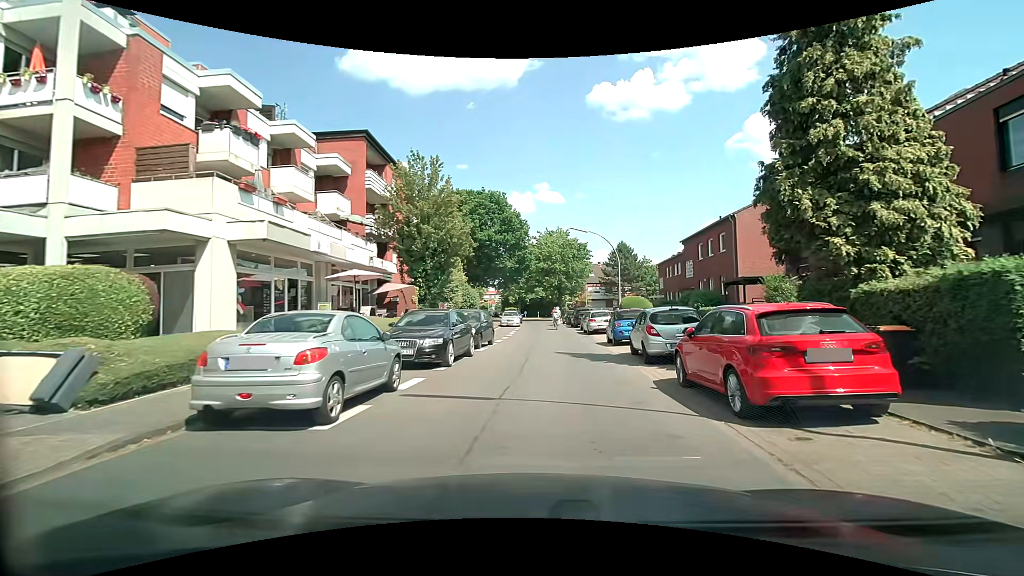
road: residential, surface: asphalt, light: Day
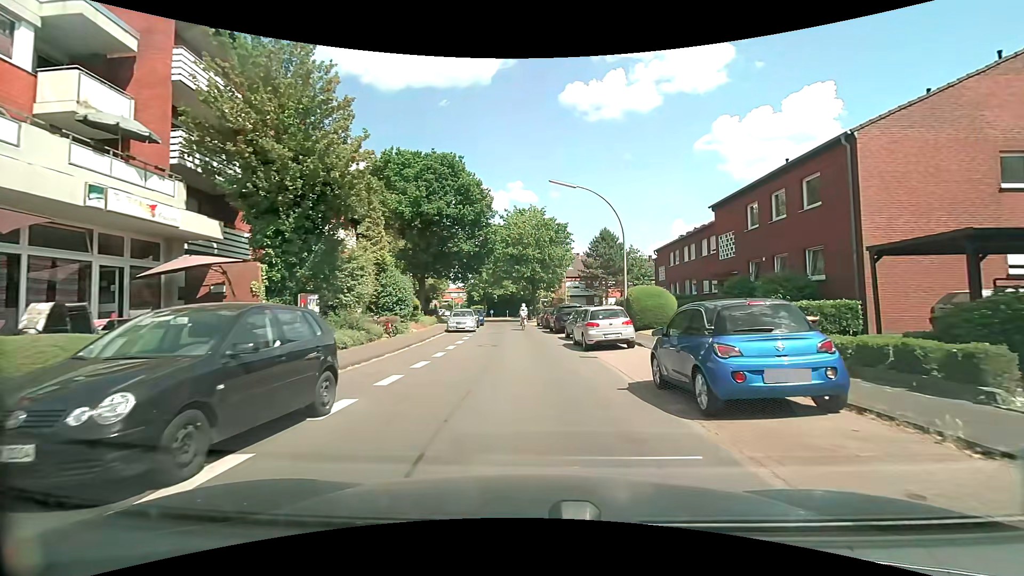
(+0.4, +14.2) m; +2°
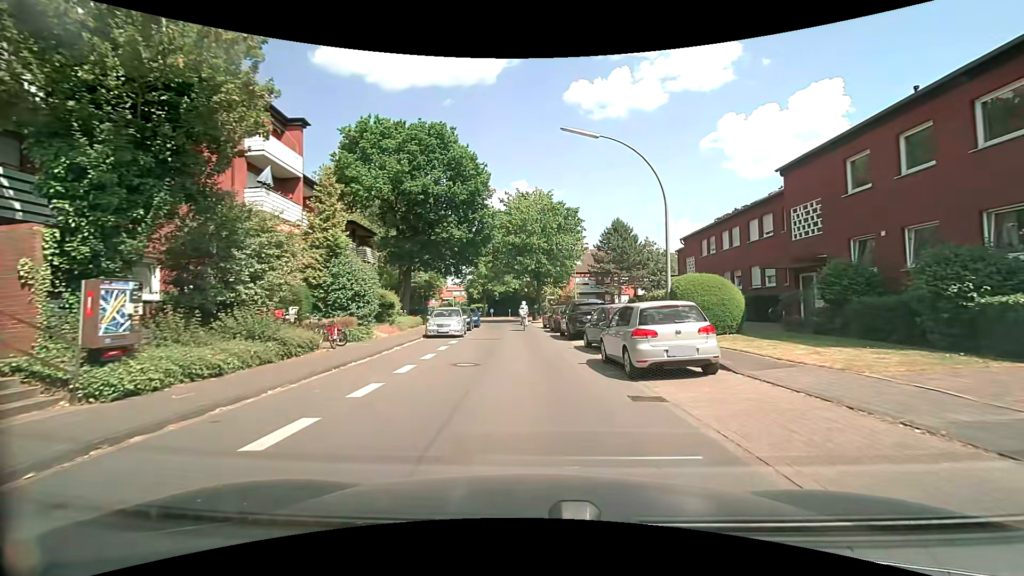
(0.0, +7.3) m; 0°
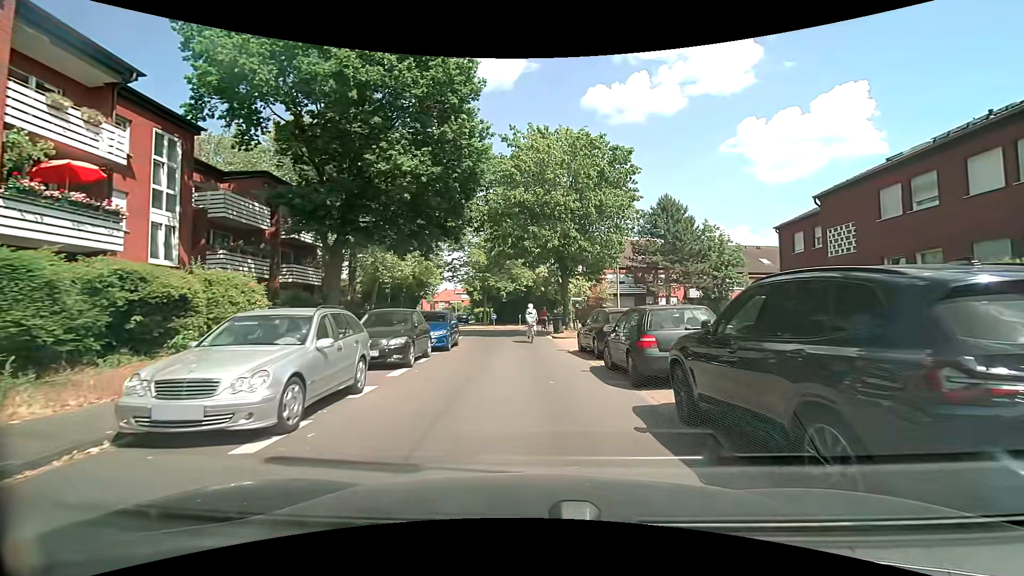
(-0.4, +17.8) m; -3°
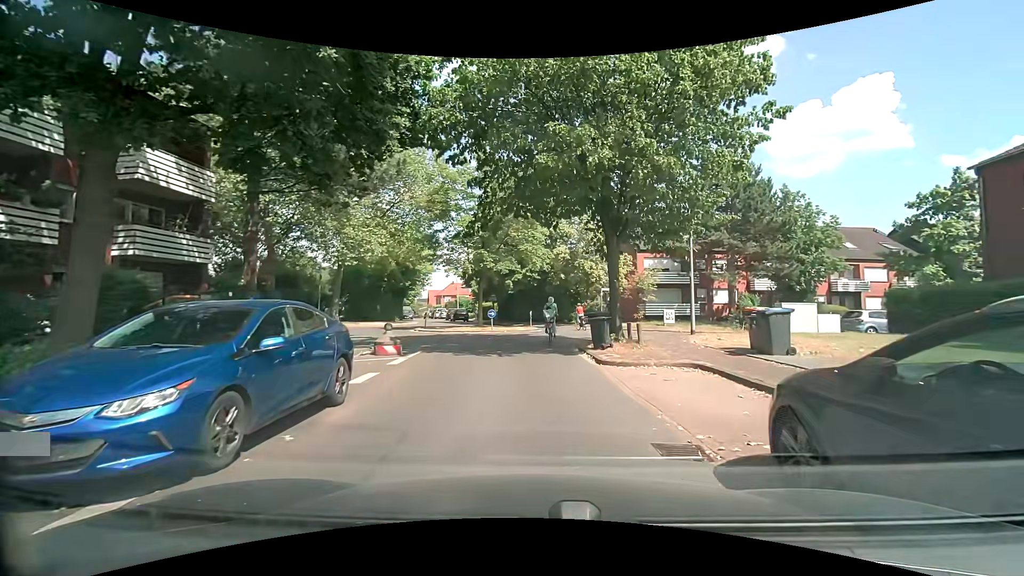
(+0.1, +13.3) m; 0°
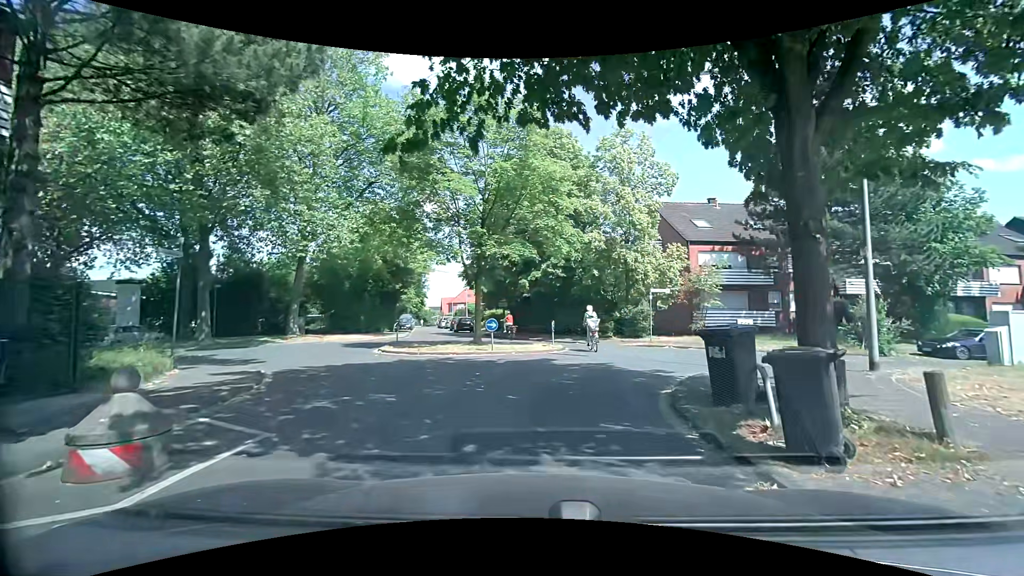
(-0.3, +9.9) m; -3°
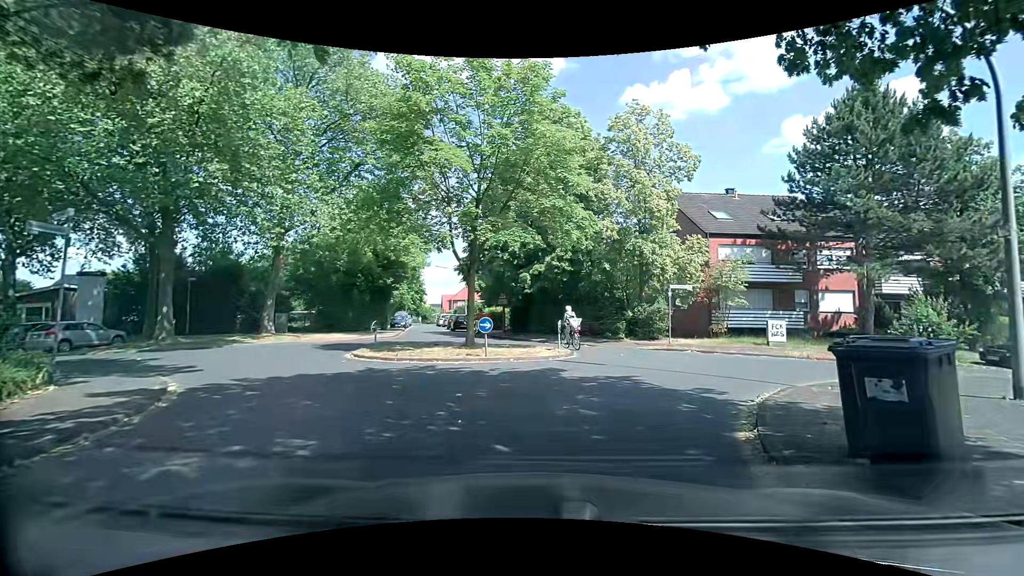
(0.0, +3.1) m; -1°
